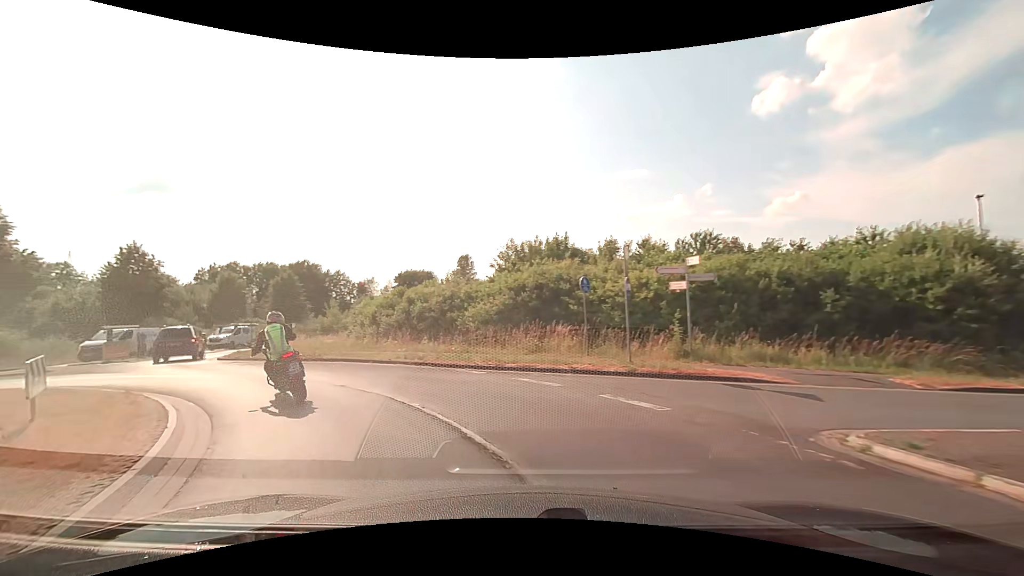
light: Day
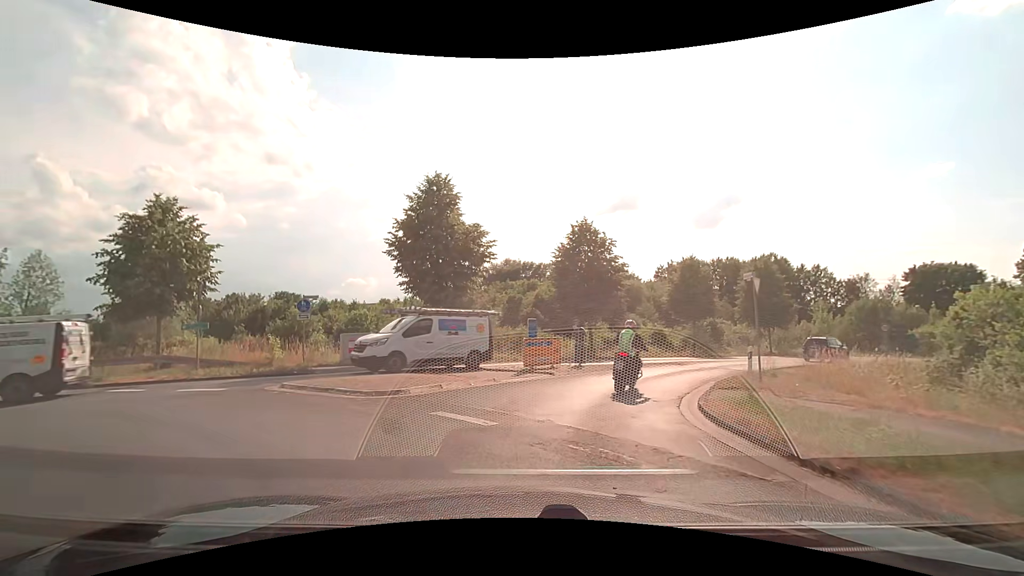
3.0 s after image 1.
(-8.3, +15.4) m; -50°
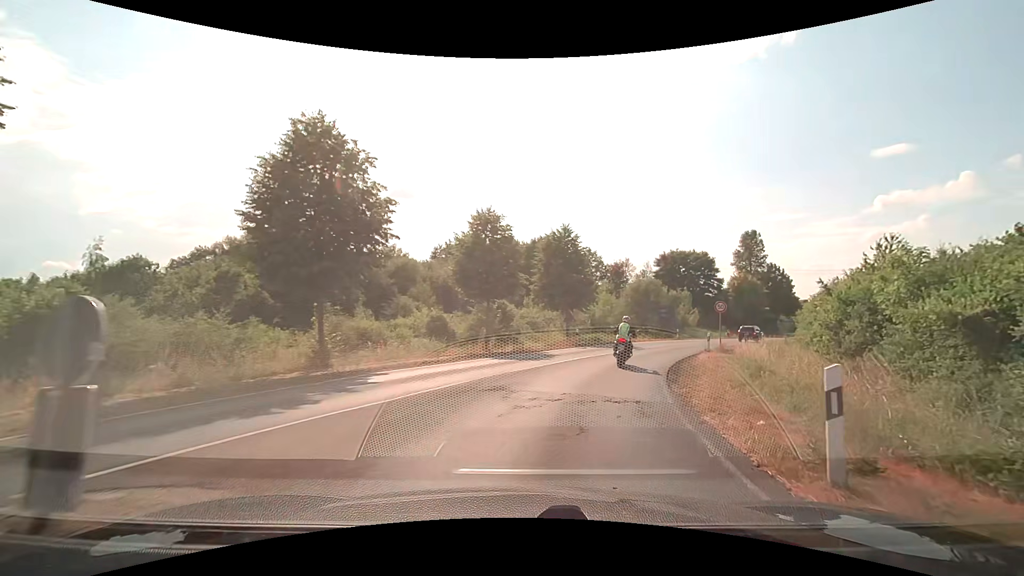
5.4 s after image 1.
(+2.8, +15.5) m; +25°
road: secondary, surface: asphalt
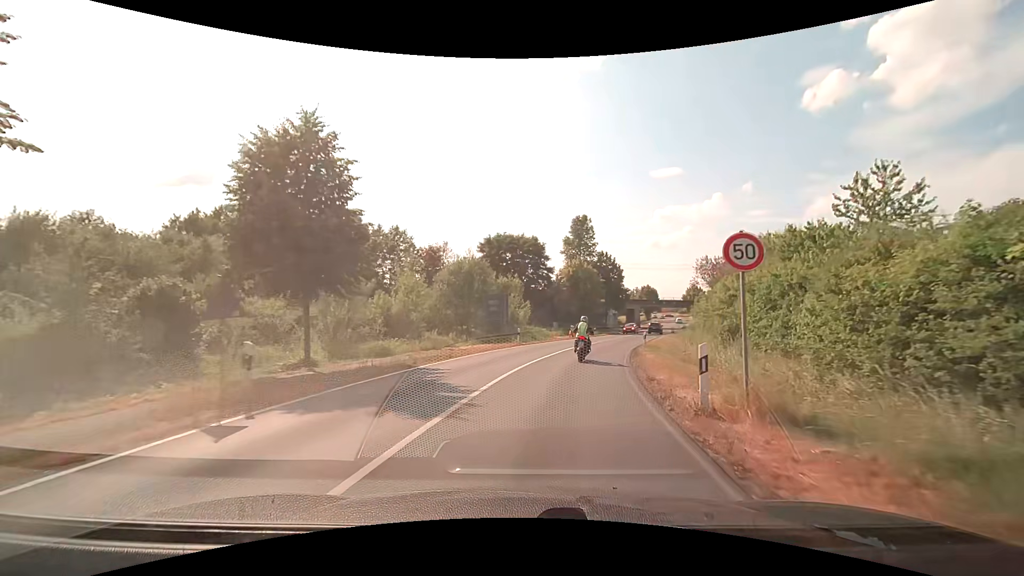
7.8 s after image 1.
(+4.5, +21.7) m; +21°
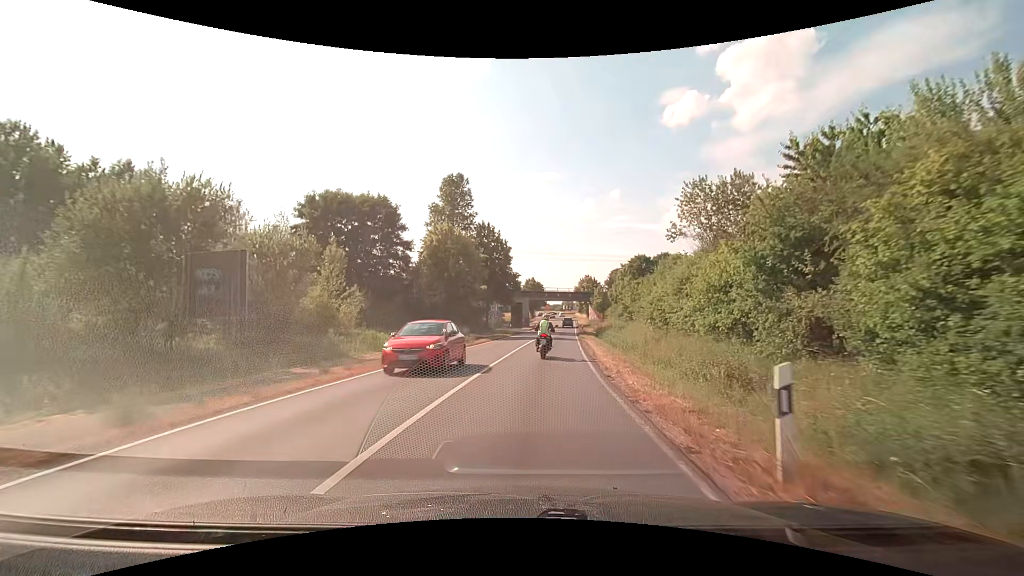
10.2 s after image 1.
(+3.6, +26.6) m; +14°
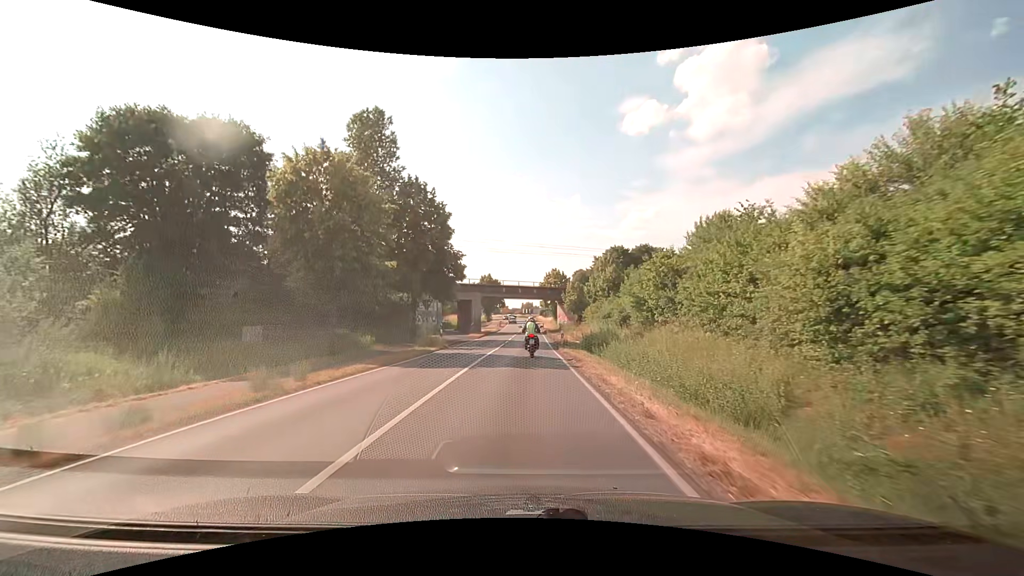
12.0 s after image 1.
(+1.0, +21.2) m; +5°
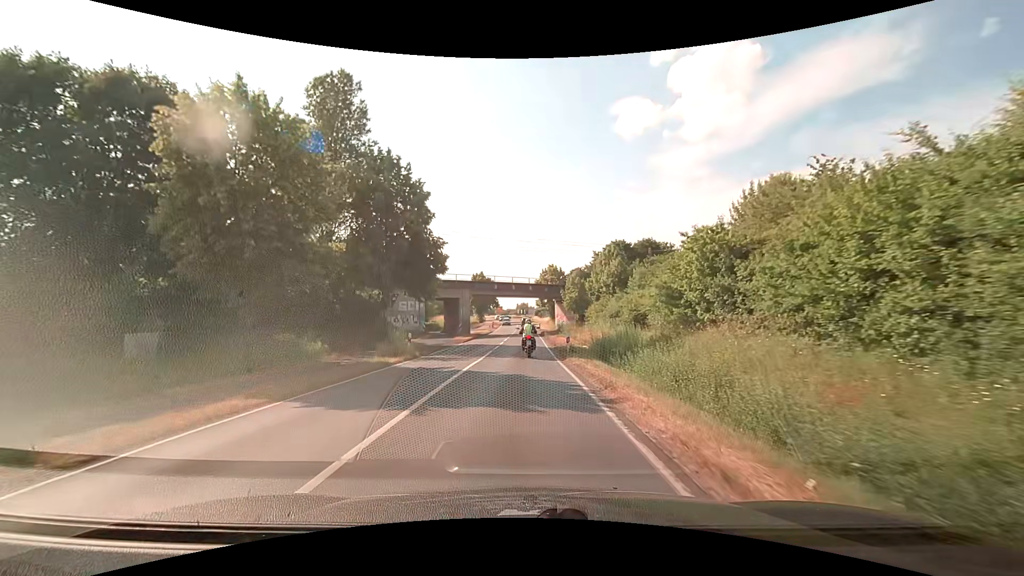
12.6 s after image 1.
(0.0, +7.2) m; 0°
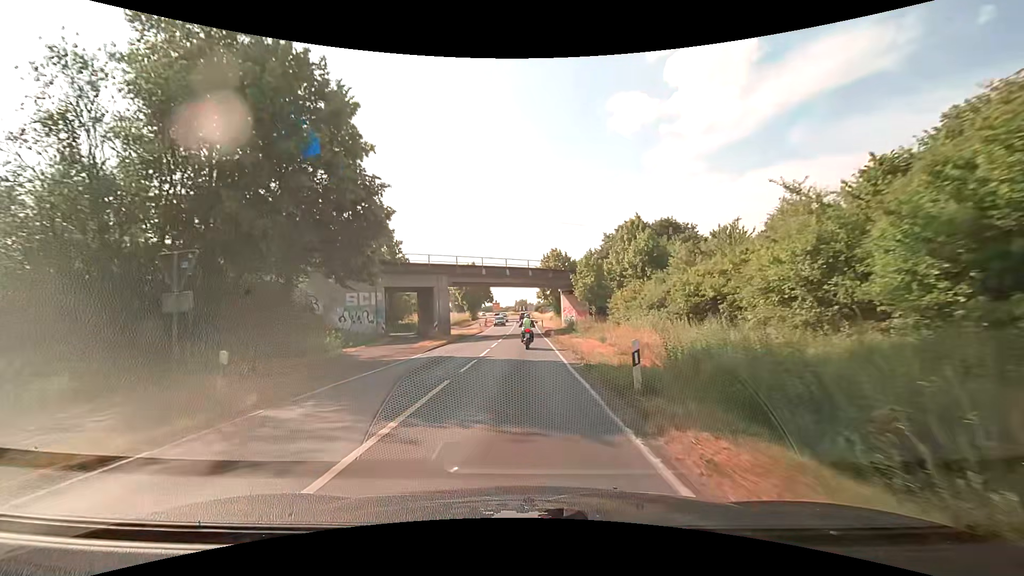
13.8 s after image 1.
(+0.1, +14.5) m; 0°
(0, +10) (0, +20) (0, +30) (0, +40) (0, +50) (0, +60) (0, +70) (0, +80) (0, +90) (0, +100) m
